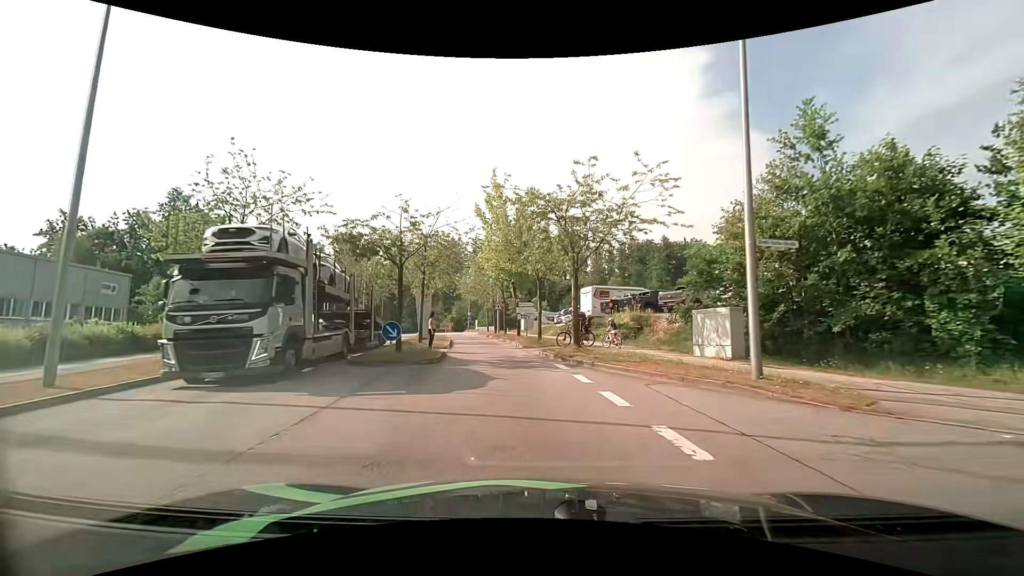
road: residential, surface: asphalt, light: Day
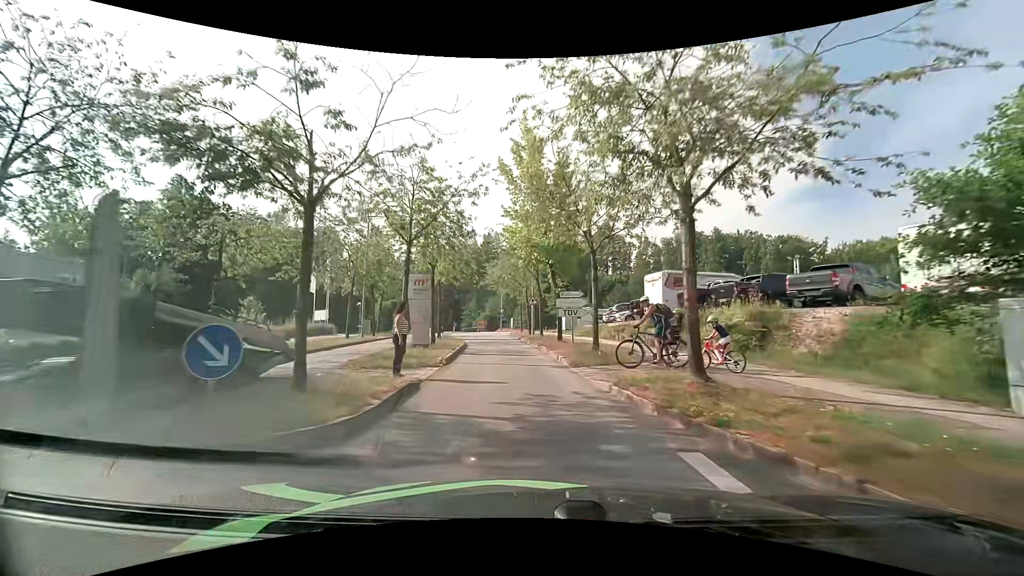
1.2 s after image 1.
(-0.3, +10.1) m; -4°
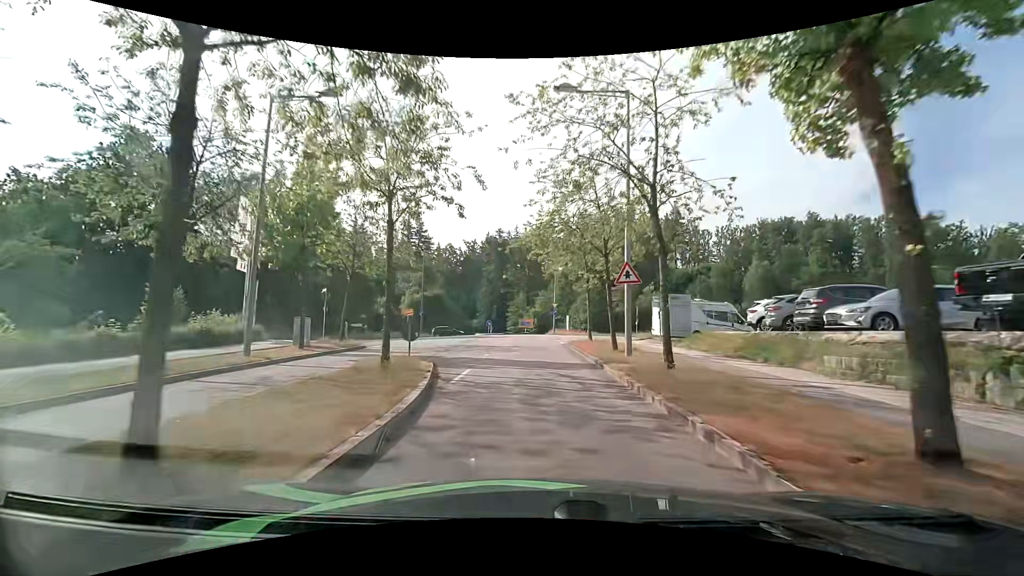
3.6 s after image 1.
(-1.2, +20.6) m; -6°
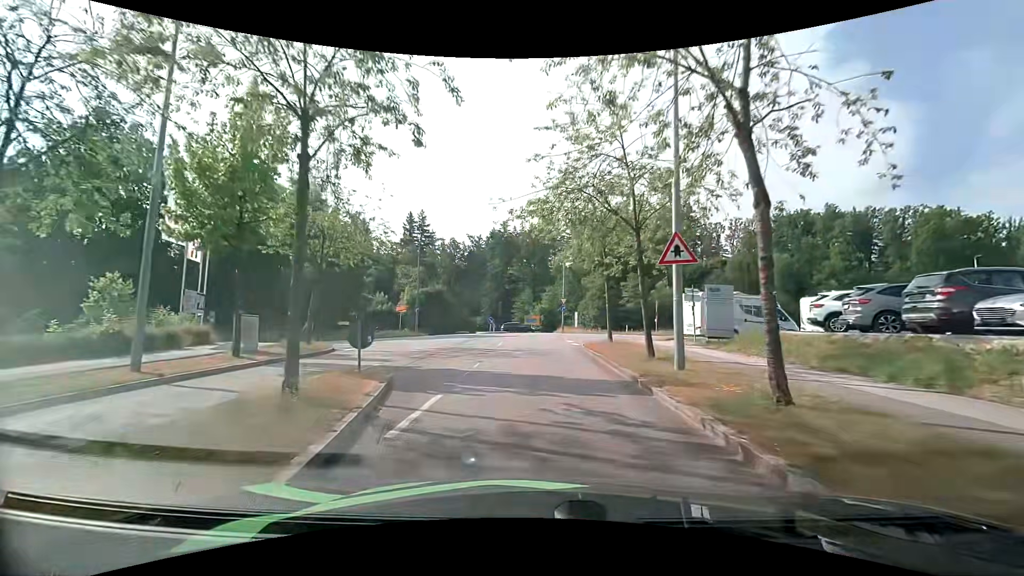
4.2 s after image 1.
(0.0, +4.9) m; 0°
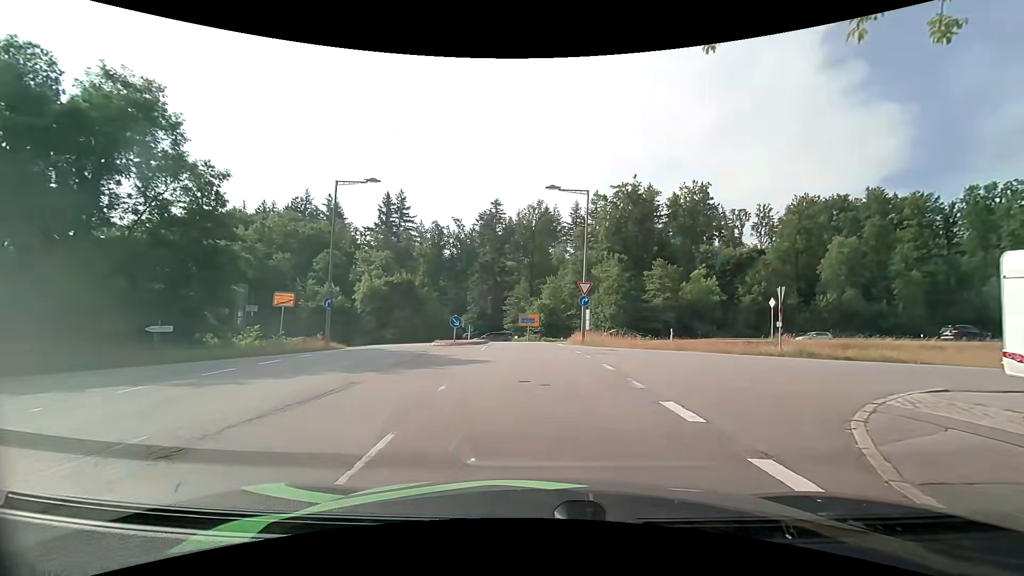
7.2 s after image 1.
(-0.5, +20.4) m; 0°
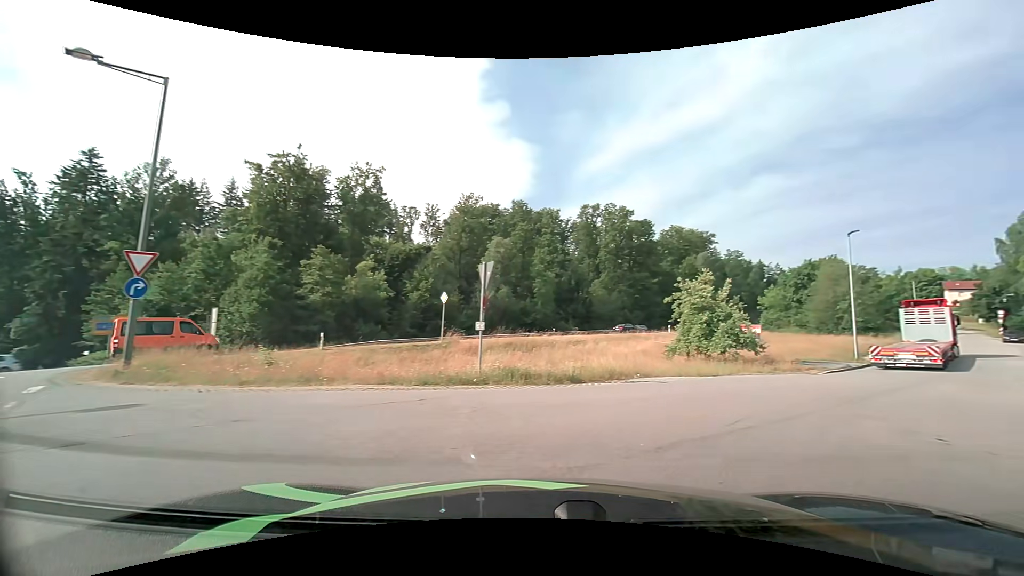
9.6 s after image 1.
(+2.6, +10.9) m; +36°
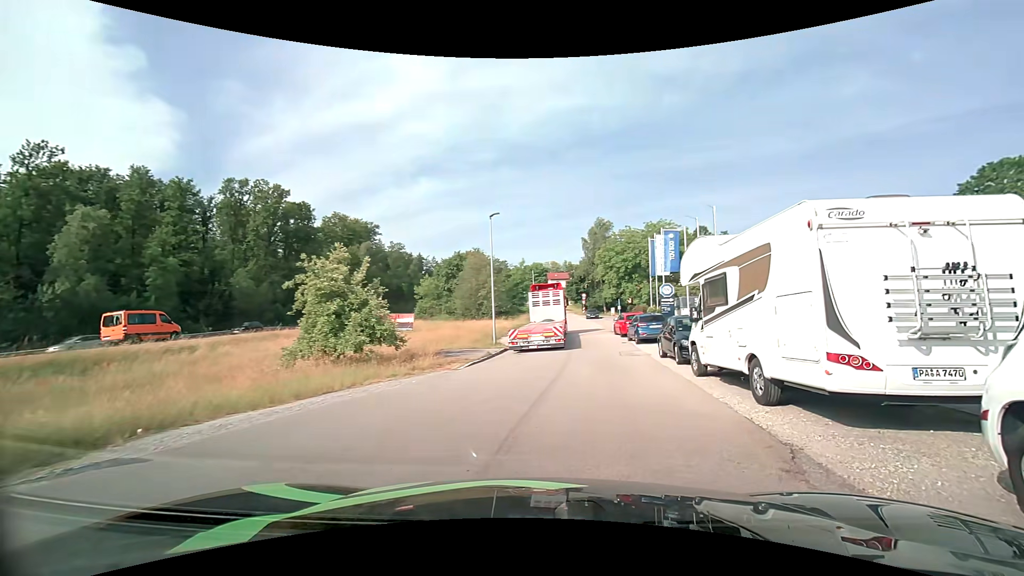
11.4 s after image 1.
(+2.3, +6.3) m; +38°
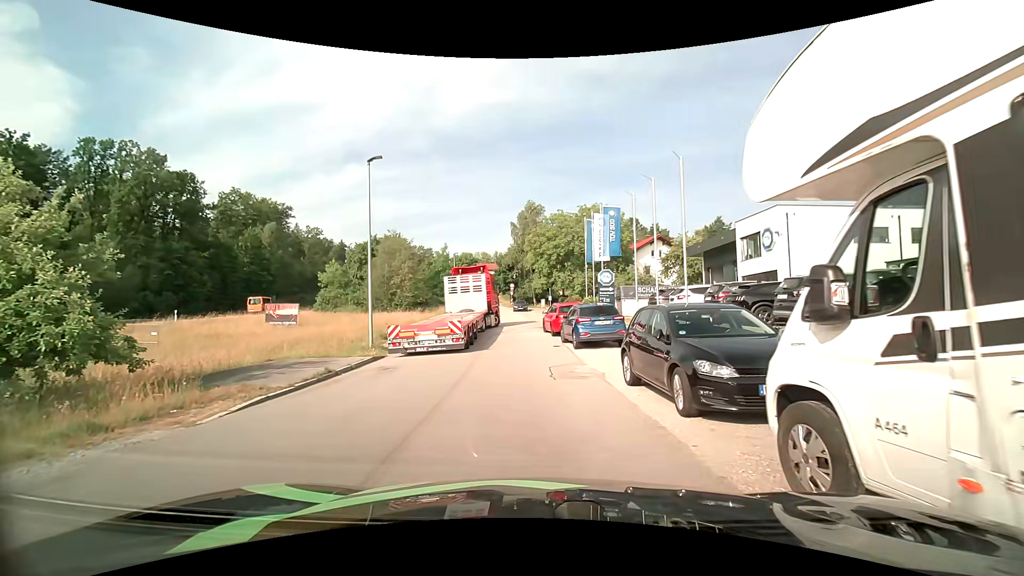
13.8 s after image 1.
(+1.0, +8.9) m; +5°
